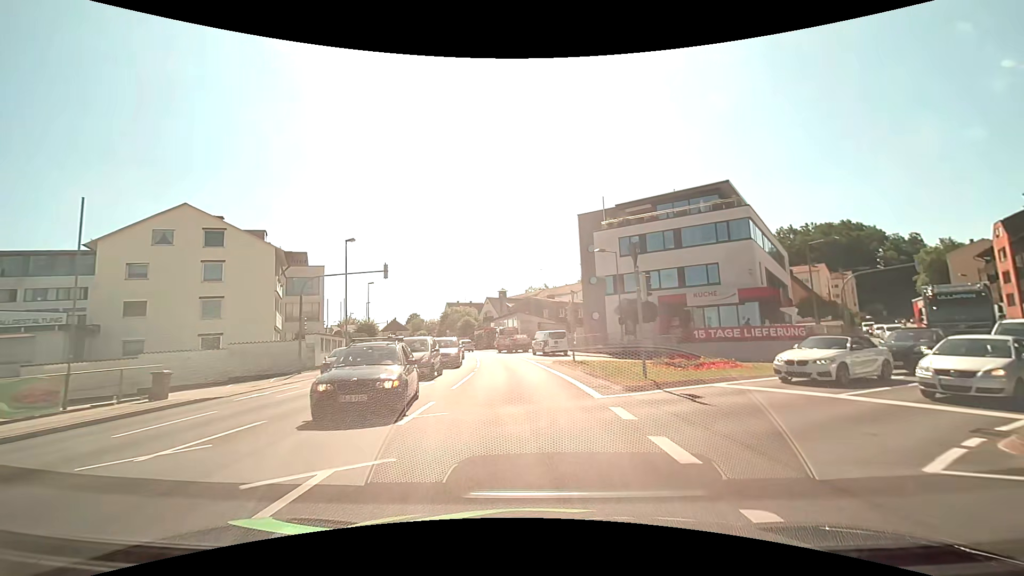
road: tertiary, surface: asphalt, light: Day
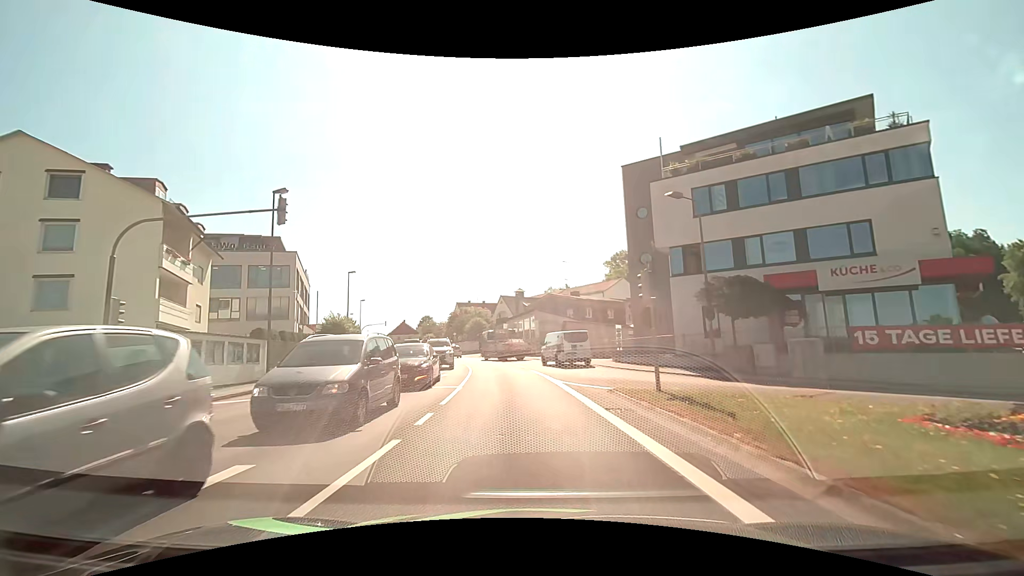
(-0.3, +14.9) m; -2°
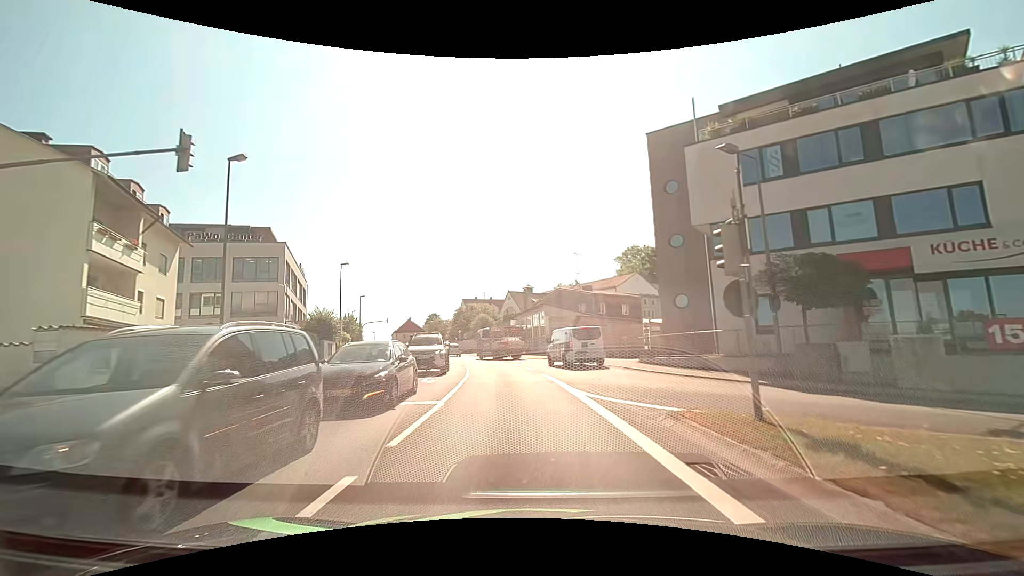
(0.0, +4.9) m; -1°
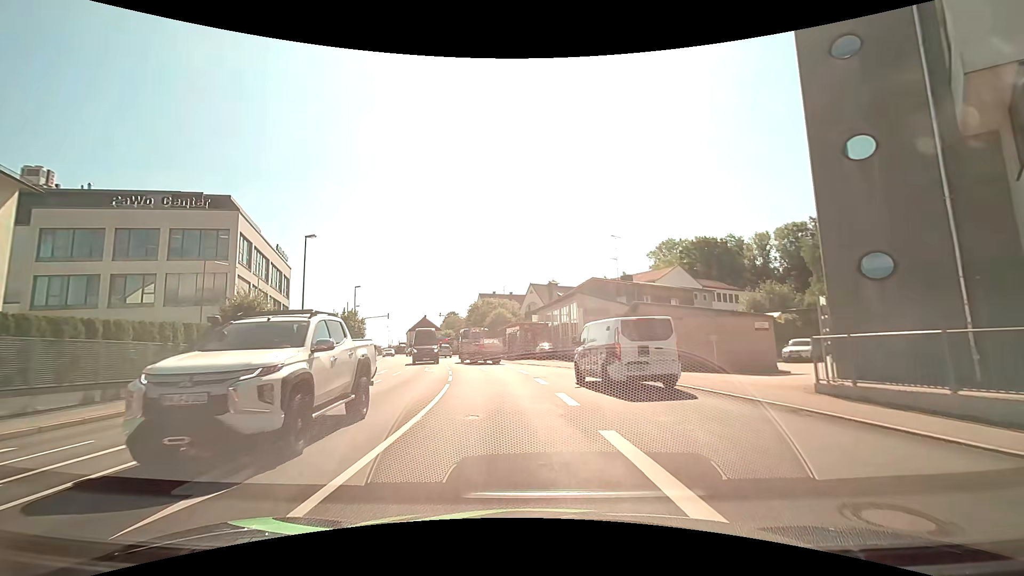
(-0.2, +13.4) m; -3°
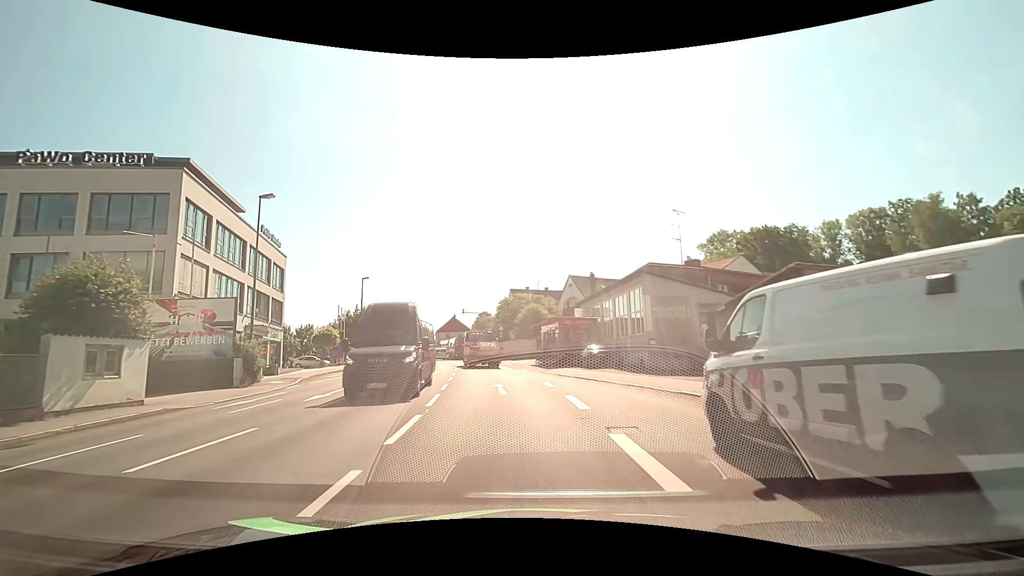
(-0.4, +11.9) m; -4°
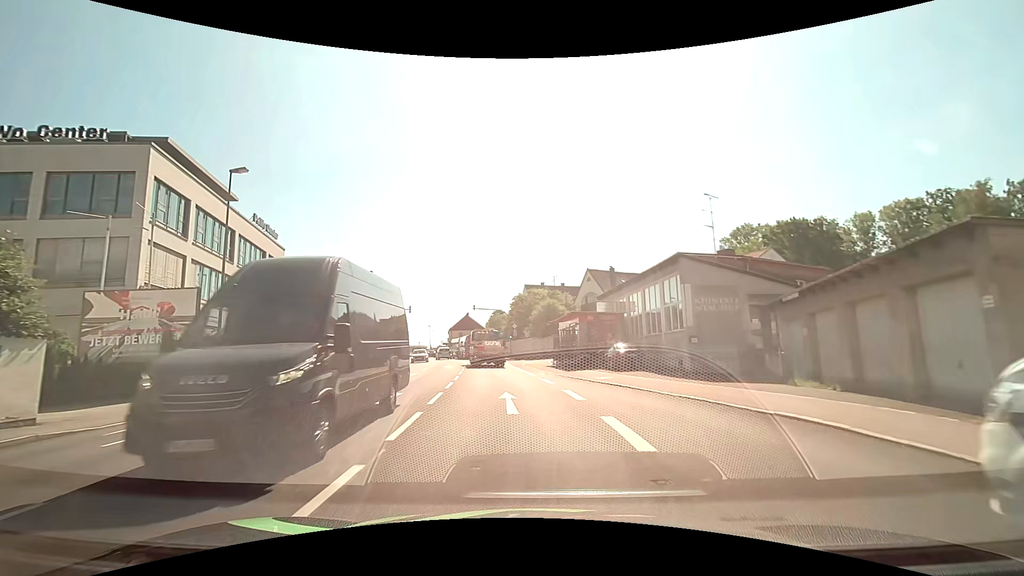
(-0.1, +4.4) m; -2°
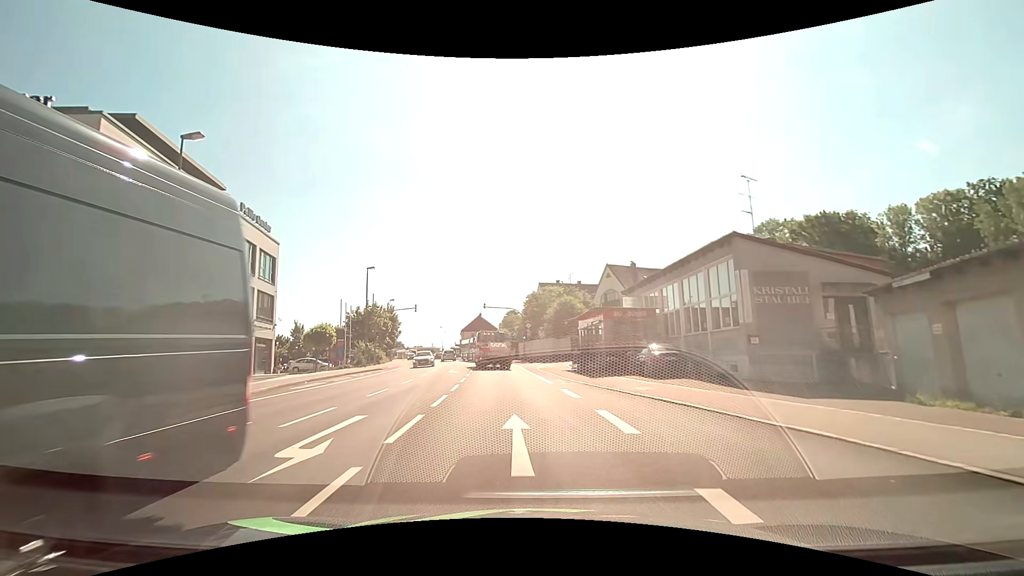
(0.0, +4.6) m; -1°
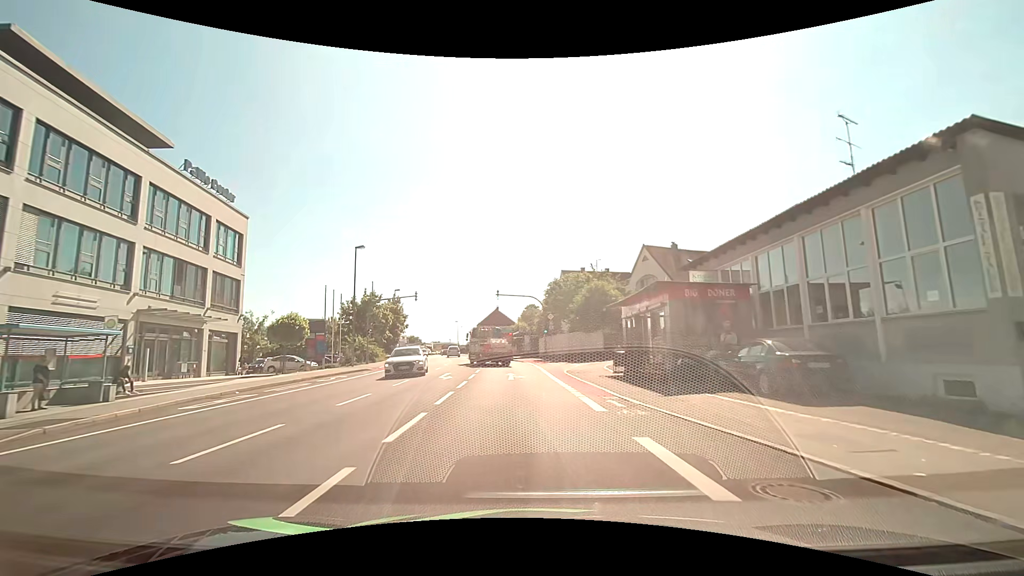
(-0.2, +9.3) m; -2°
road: tertiary_link
